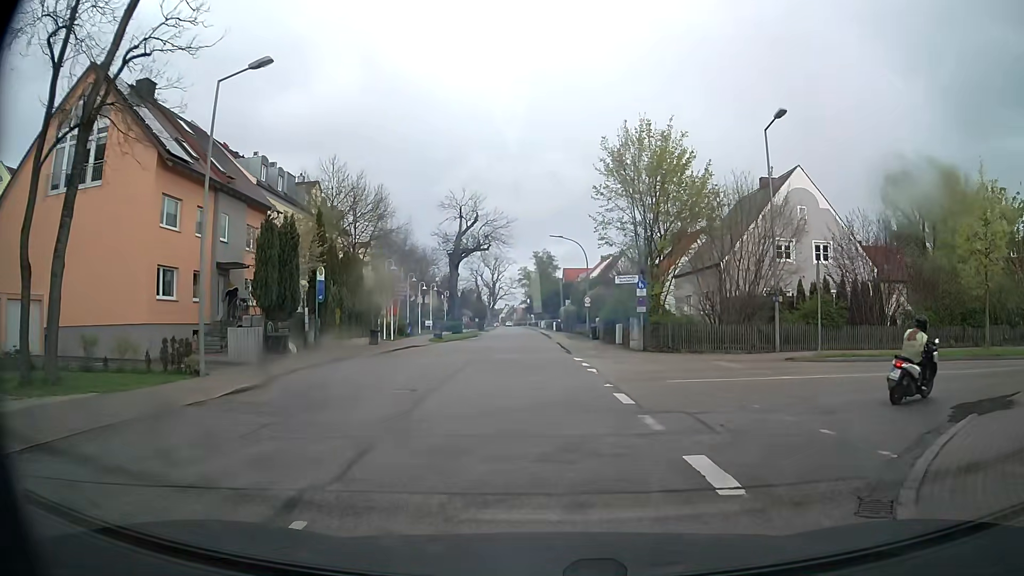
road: tertiary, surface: asphalt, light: Day
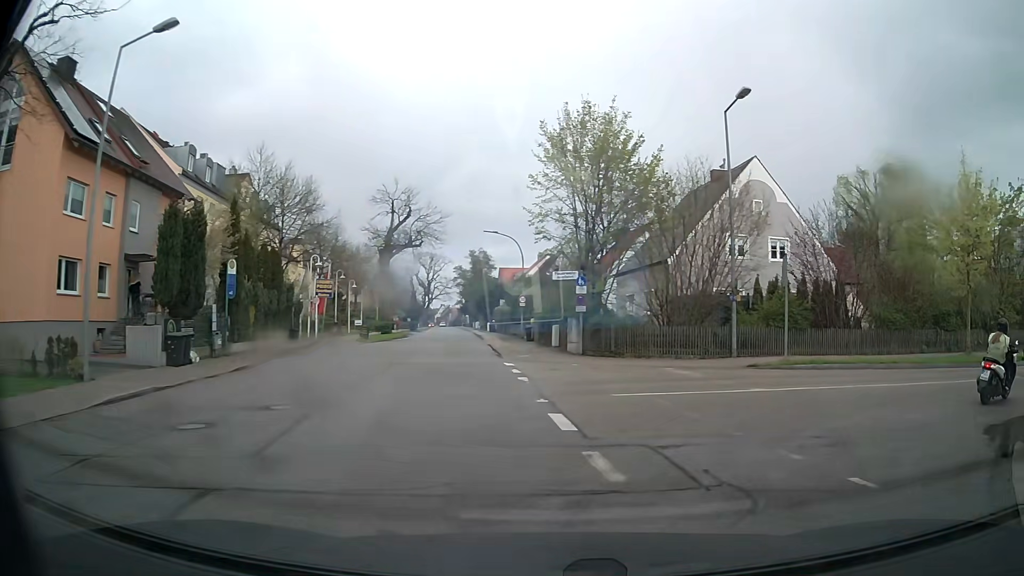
(+0.1, +2.9) m; +6°
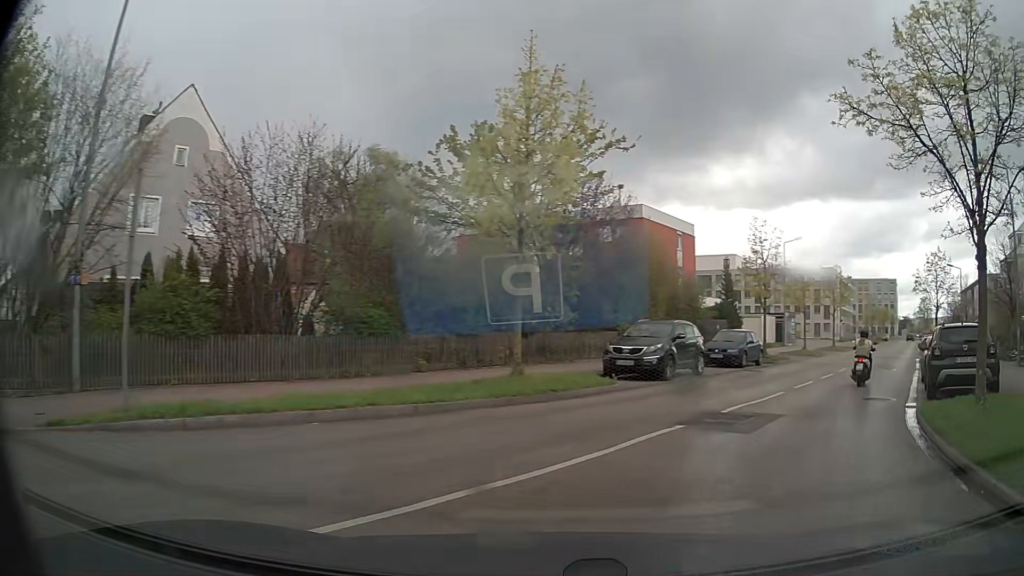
(+4.4, +10.7) m; +44°
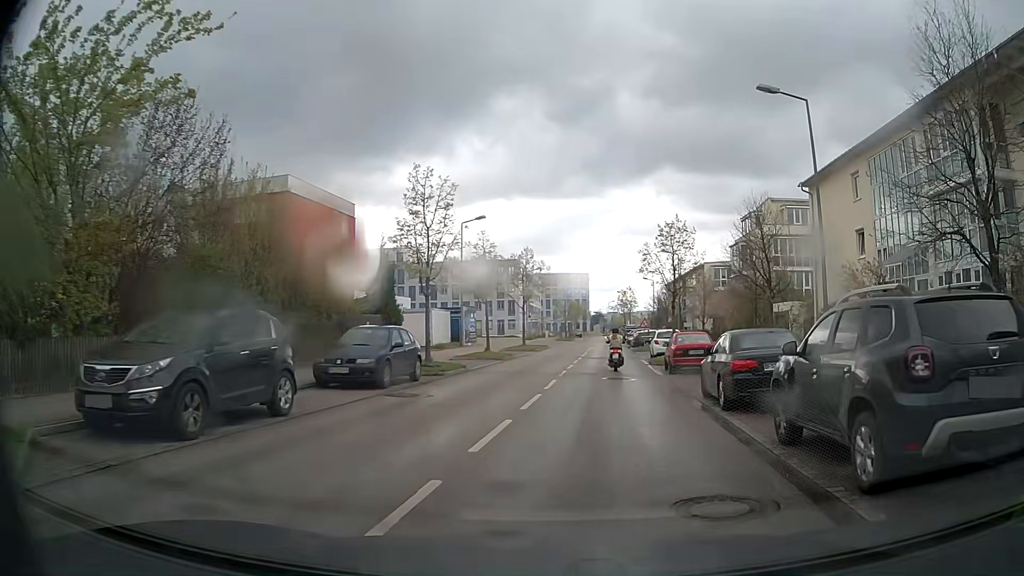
(+3.0, +9.9) m; +28°
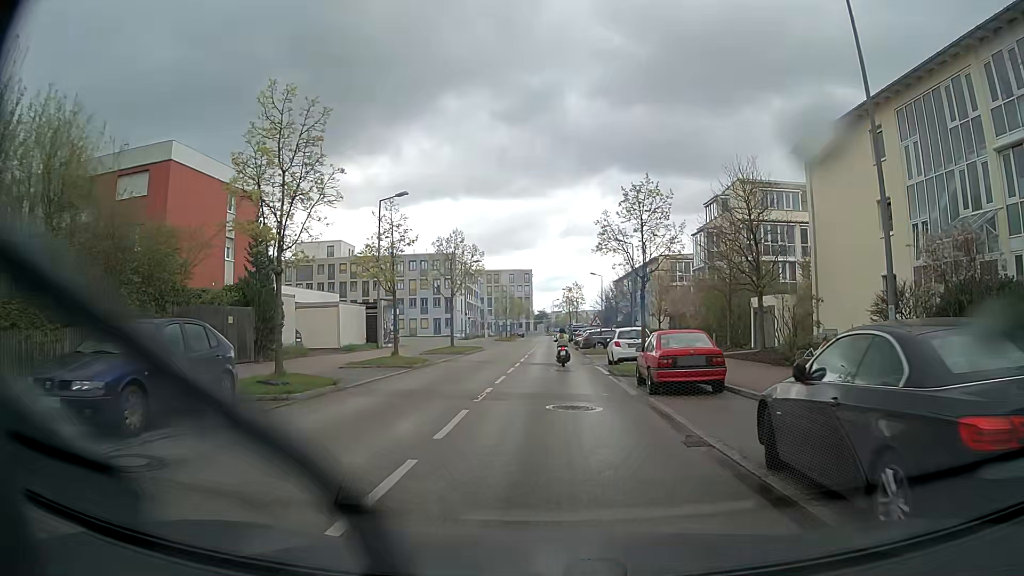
(+0.4, +8.2) m; +3°
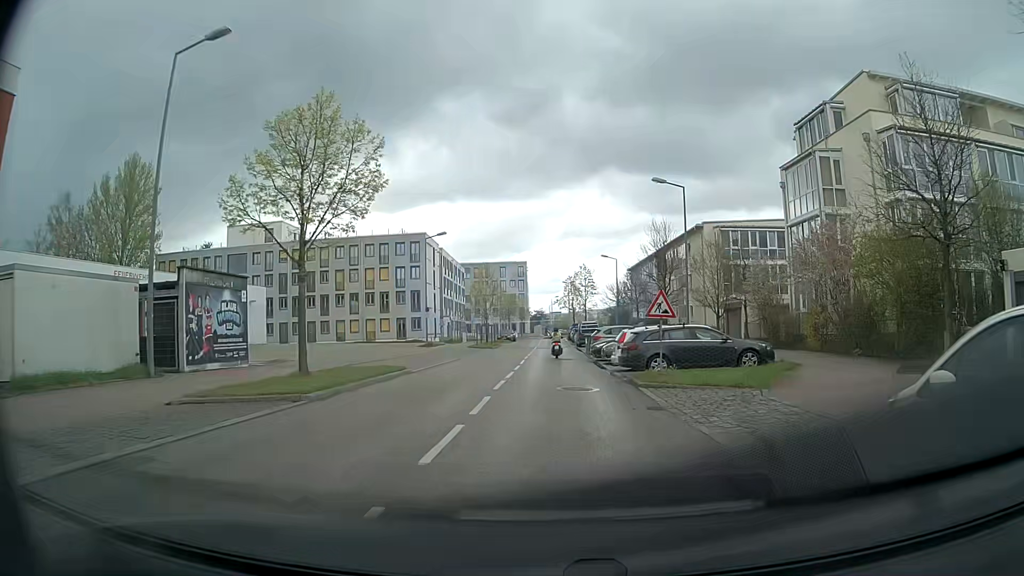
(+0.5, +24.6) m; +1°
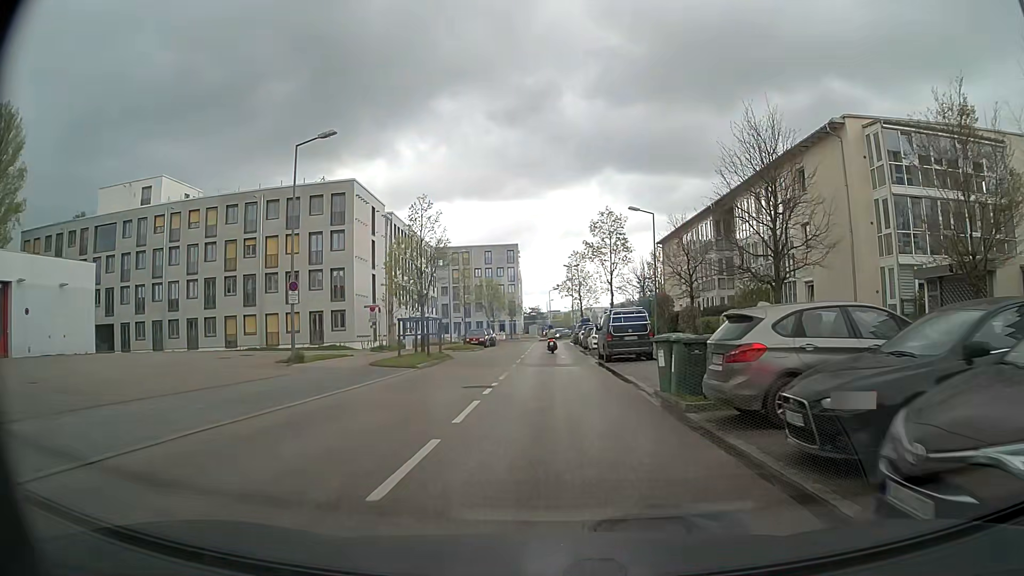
(+0.2, +29.0) m; 0°
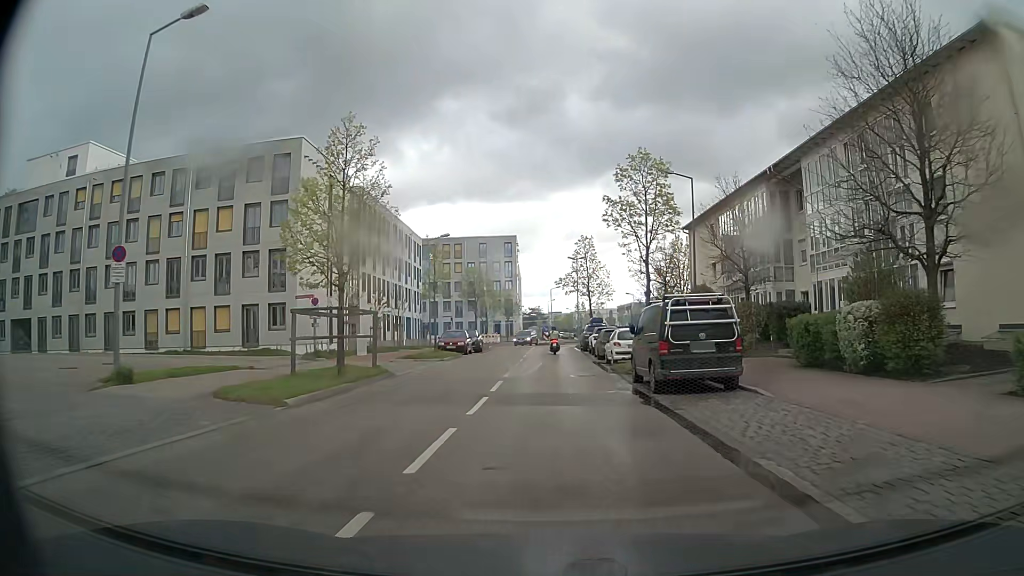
(0.0, +12.2) m; 0°
(0, +10) (0, +20) (0, +30) (+1, +40) (+1, +50) (+1, +60) (+4, +69) (+8, +79) (+11, +88) (+11, +98) m
